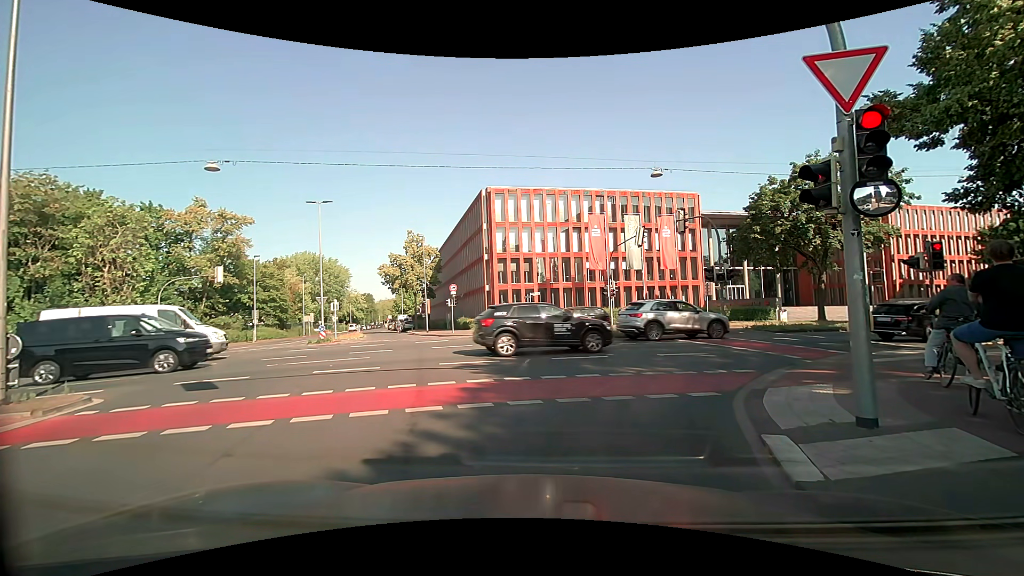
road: secondary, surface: asphalt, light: Day
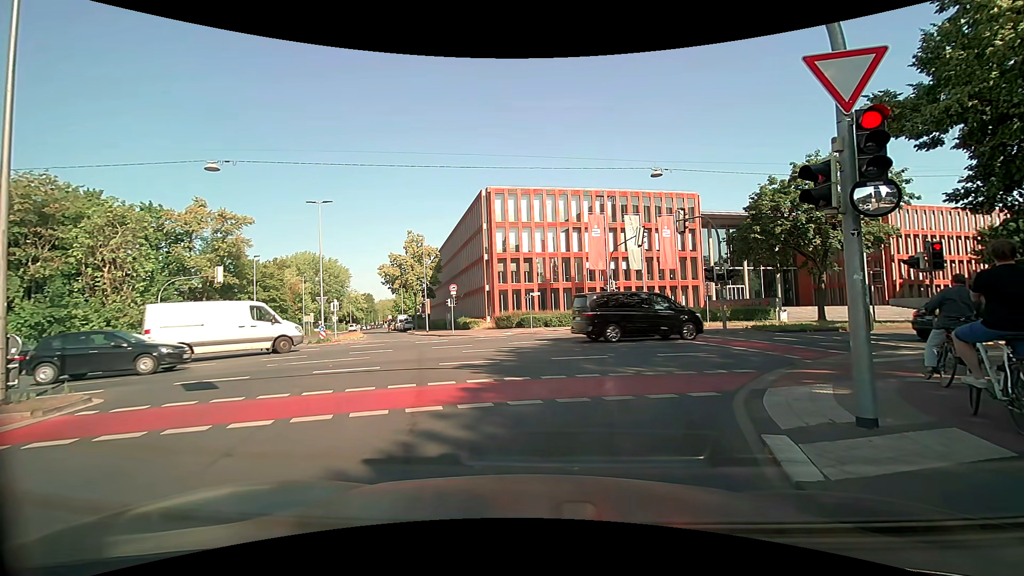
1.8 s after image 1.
(0.0, 0.0) m; 0°
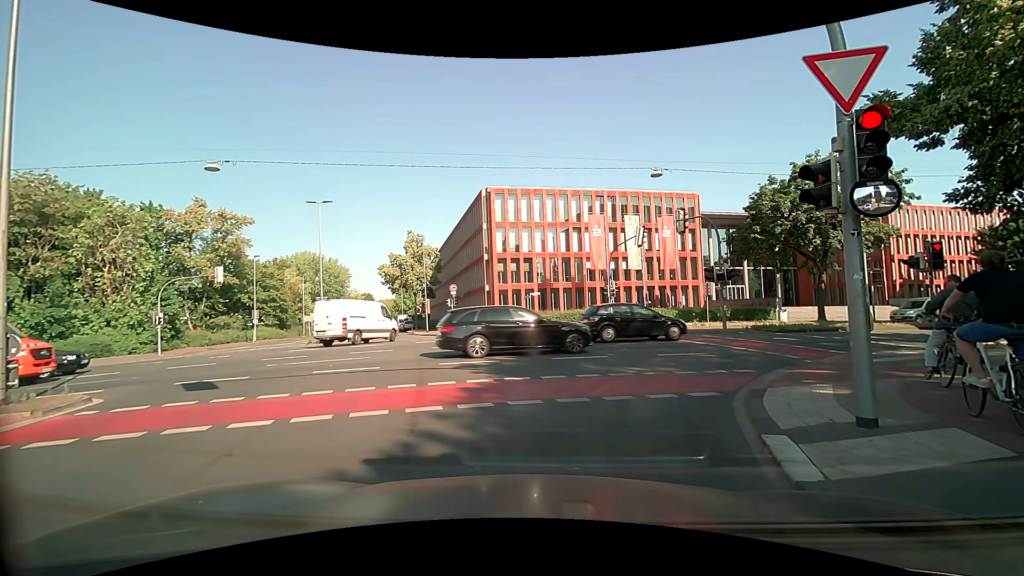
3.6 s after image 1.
(0.0, 0.0) m; 0°
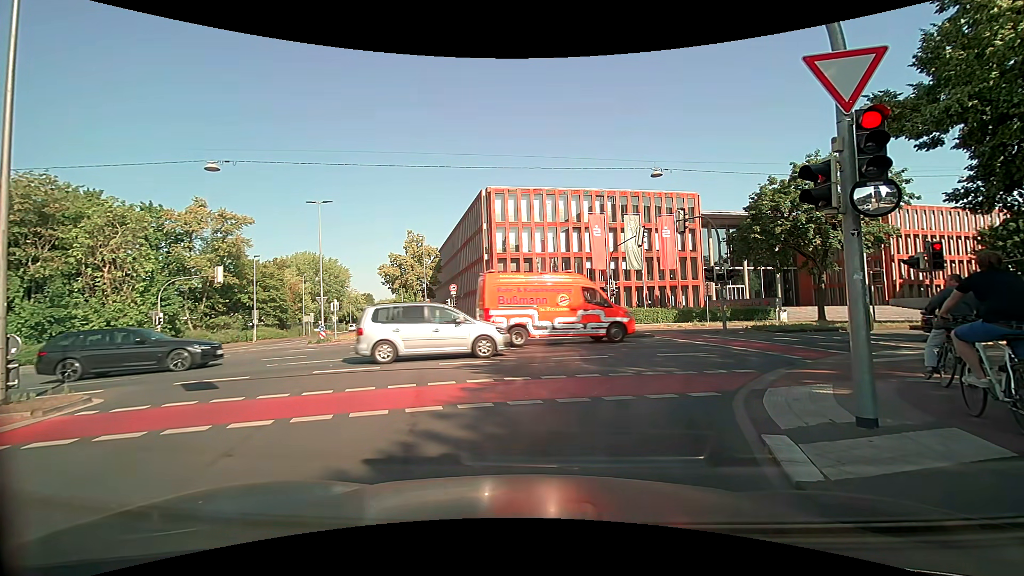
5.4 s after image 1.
(0.0, 0.0) m; 0°
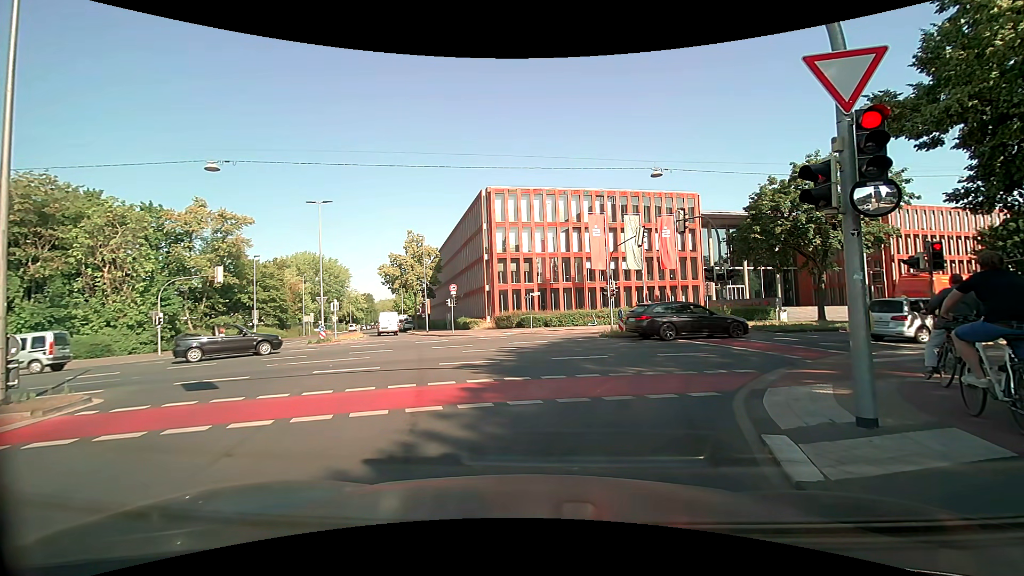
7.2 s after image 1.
(0.0, 0.0) m; 0°
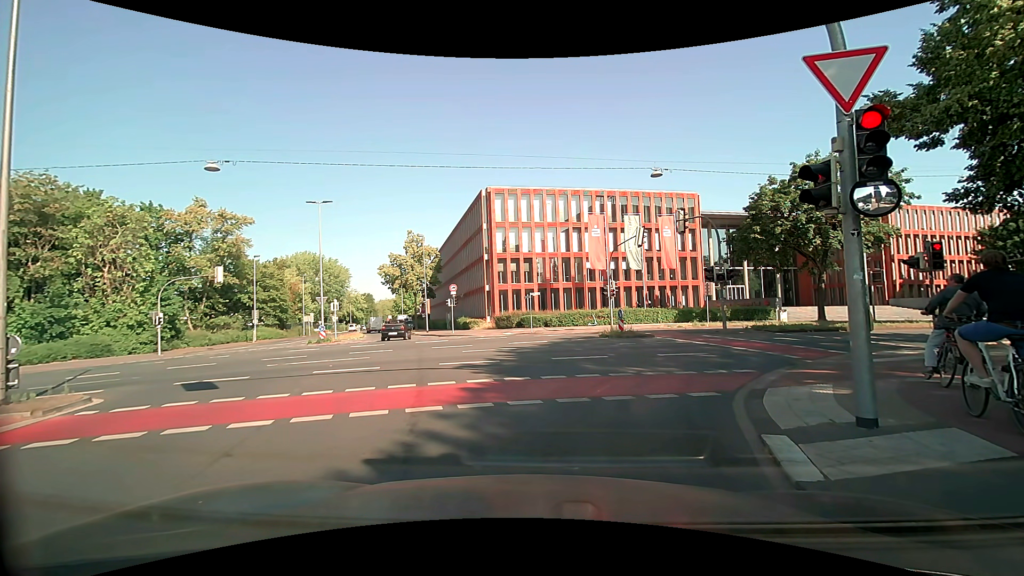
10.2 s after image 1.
(0.0, 0.0) m; 0°
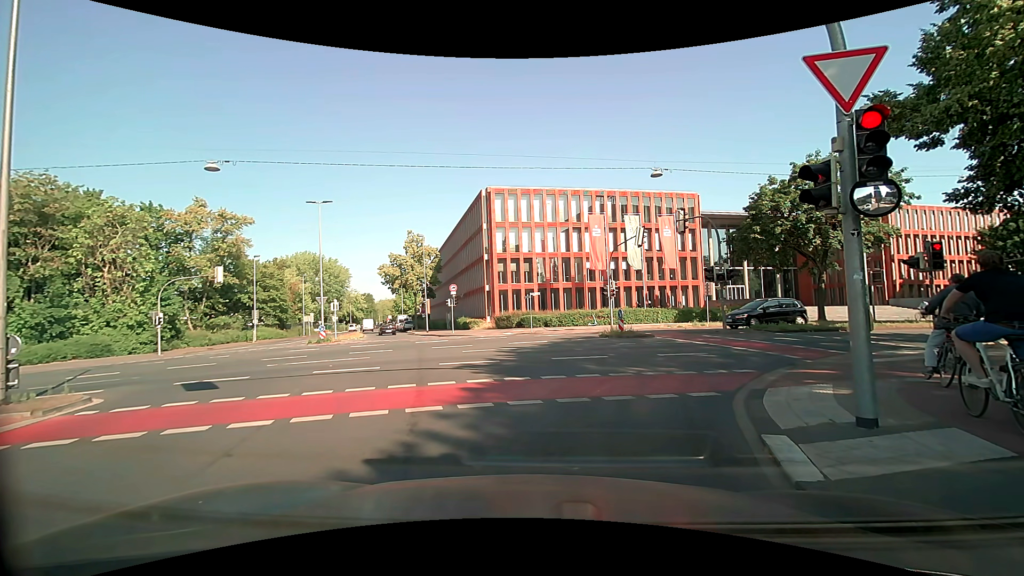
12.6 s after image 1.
(0.0, 0.0) m; 0°
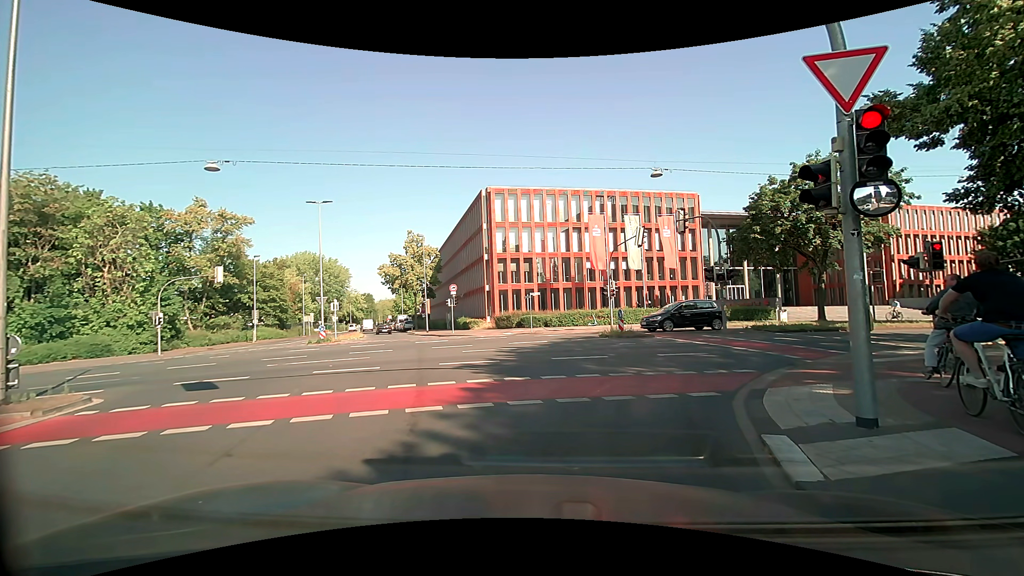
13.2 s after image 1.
(0.0, 0.0) m; 0°
(-1, +10) (-4, +20) (-7, +29) (-10, +38) (-14, +48) (-17, +57) (-21, +67) (-25, +76) (-28, +85) (-32, +94) m
